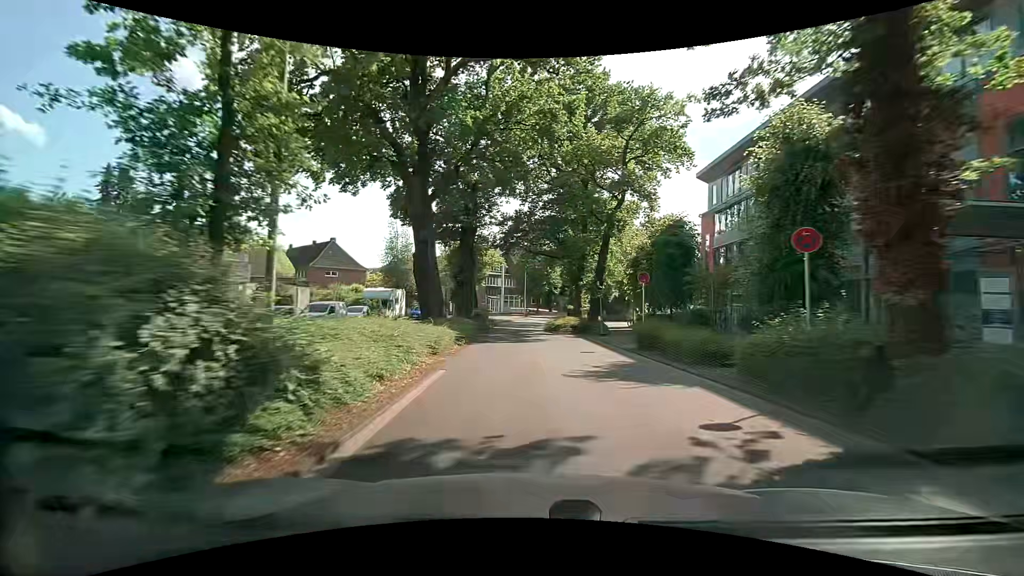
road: tertiary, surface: asphalt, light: Day
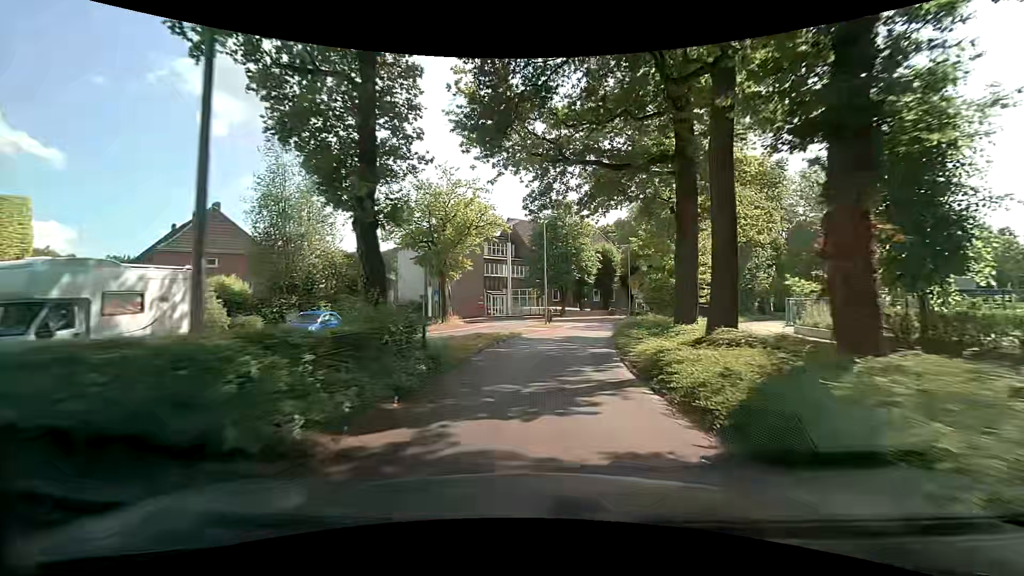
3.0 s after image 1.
(-1.0, +31.2) m; -3°
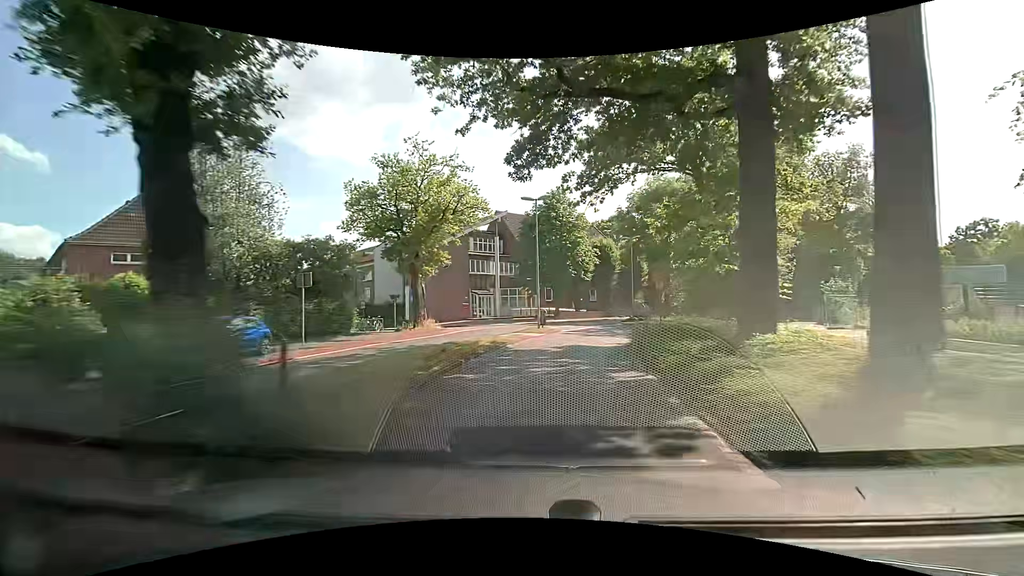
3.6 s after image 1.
(+0.2, +6.4) m; +2°
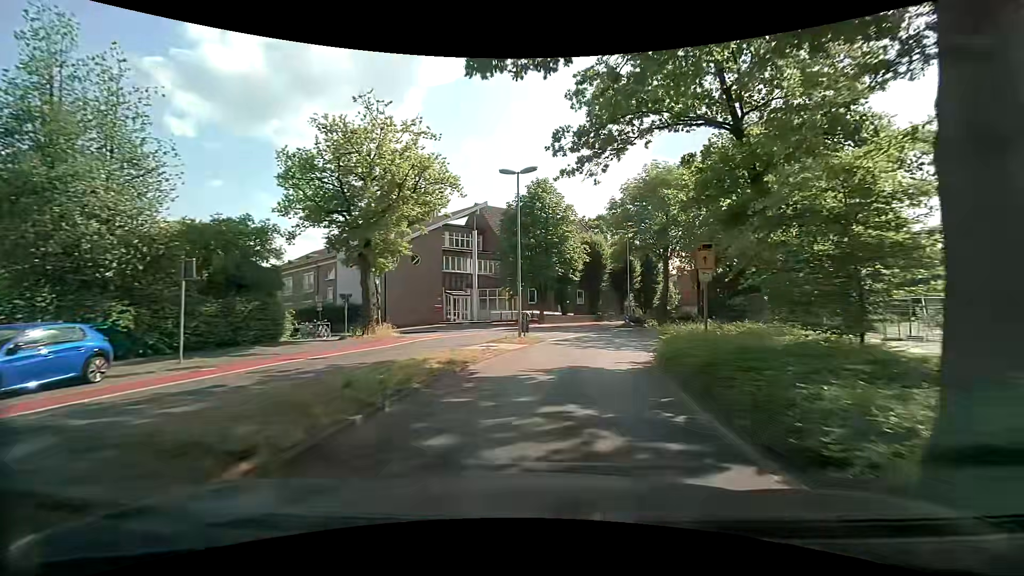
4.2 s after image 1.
(+0.1, +6.3) m; +2°
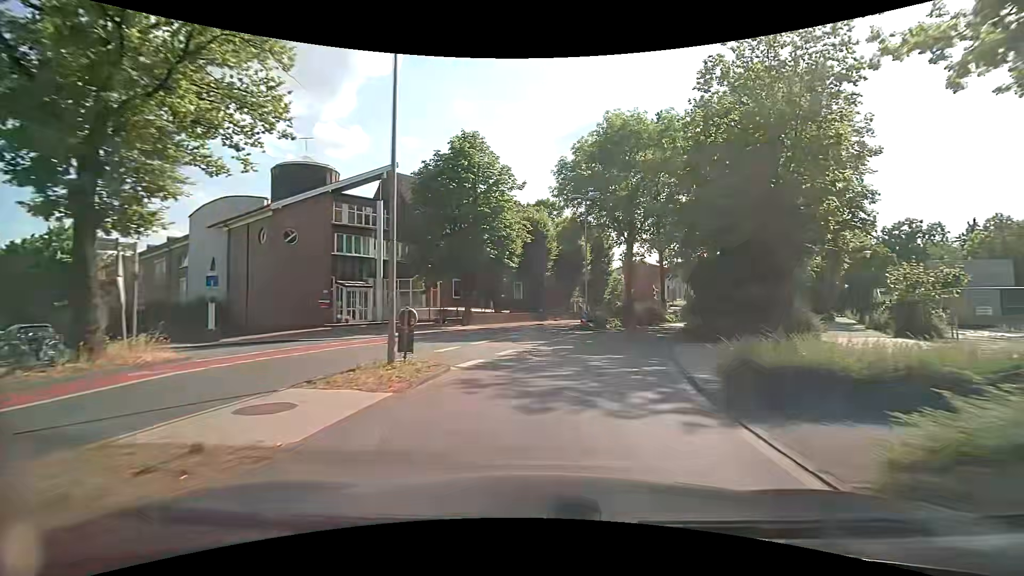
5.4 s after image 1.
(+0.6, +12.2) m; +8°
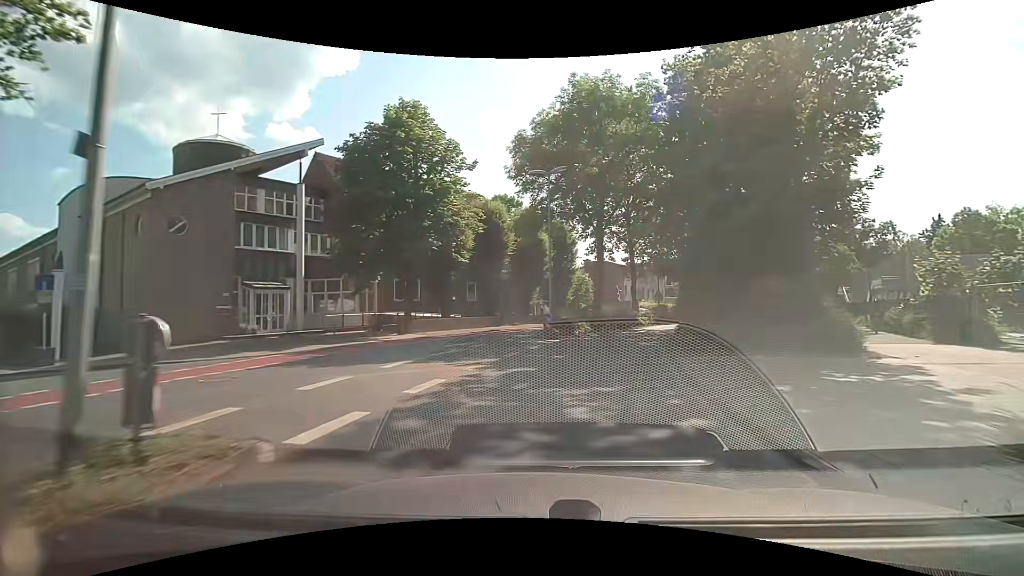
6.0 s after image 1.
(+0.2, +6.0) m; +4°
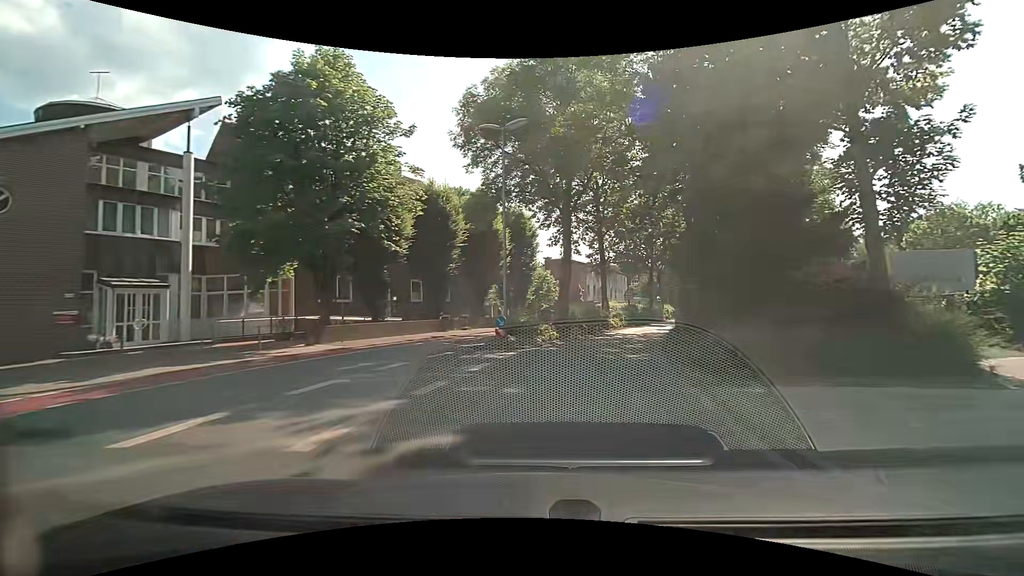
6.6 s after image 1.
(+0.3, +6.0) m; +5°
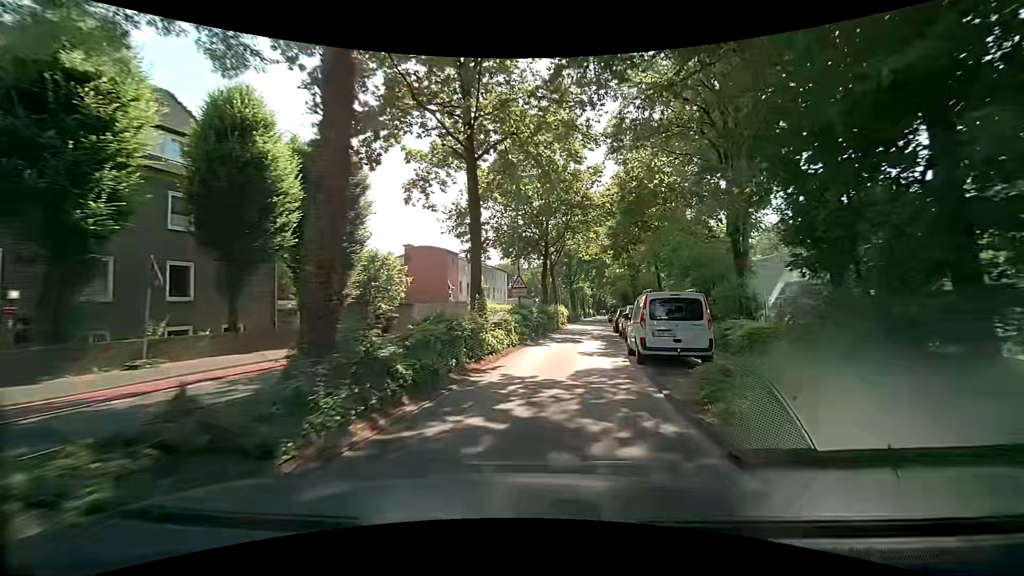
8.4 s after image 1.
(+2.1, +18.0) m; +13°
(+1, +10) (+2, +20) (+3, +30) (+5, +40) (+6, +50) (+7, +60) (+9, +69) (+10, +79) (+12, +89) (+14, +99) m
